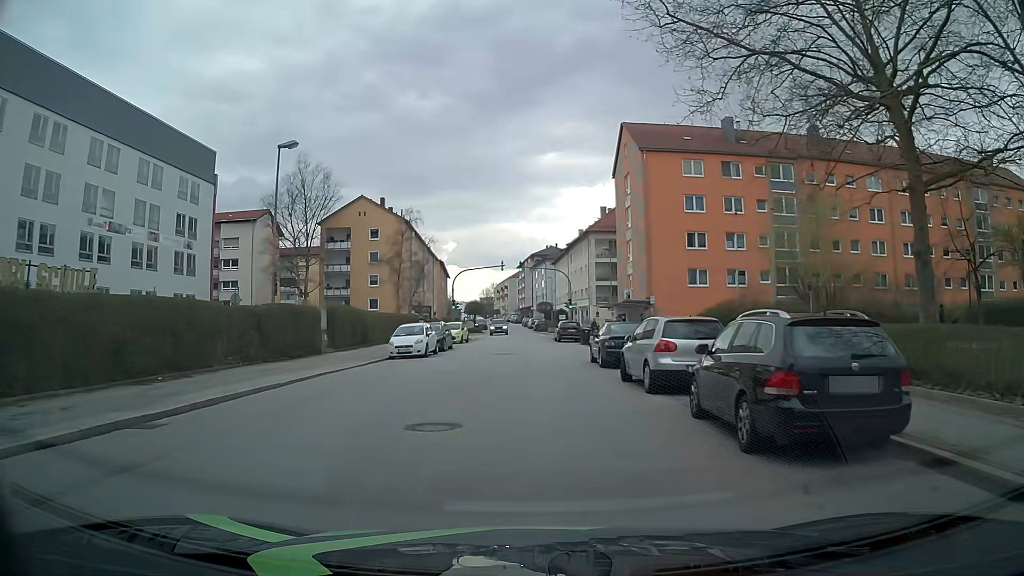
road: tertiary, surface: asphalt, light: Day
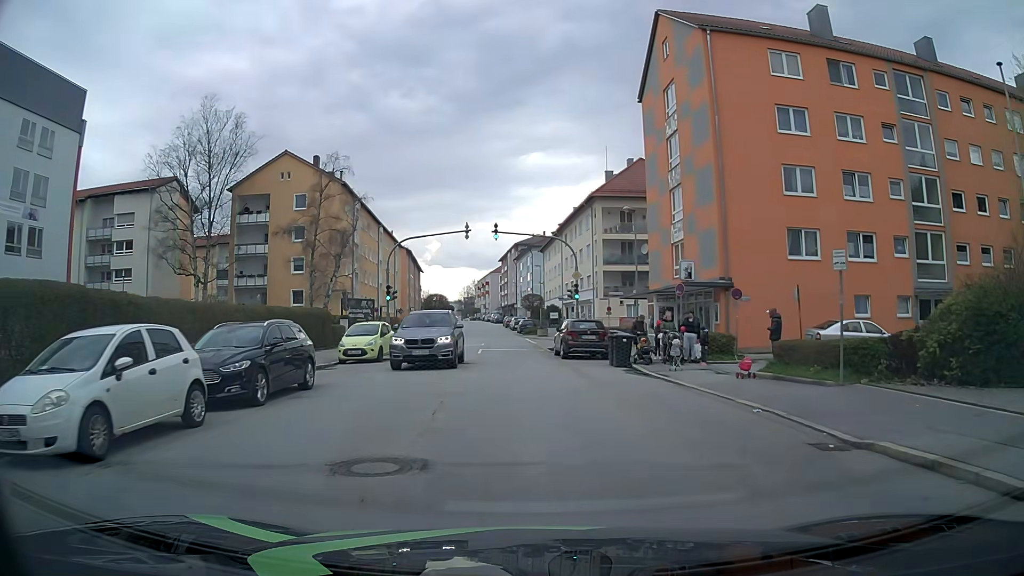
(-0.3, +22.4) m; 0°
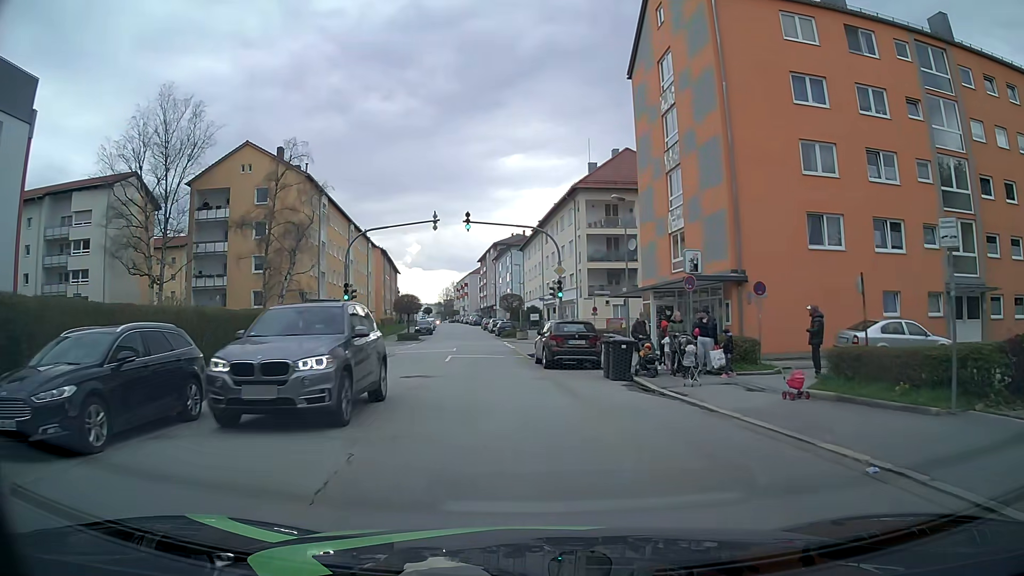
(+0.1, +4.5) m; +2°
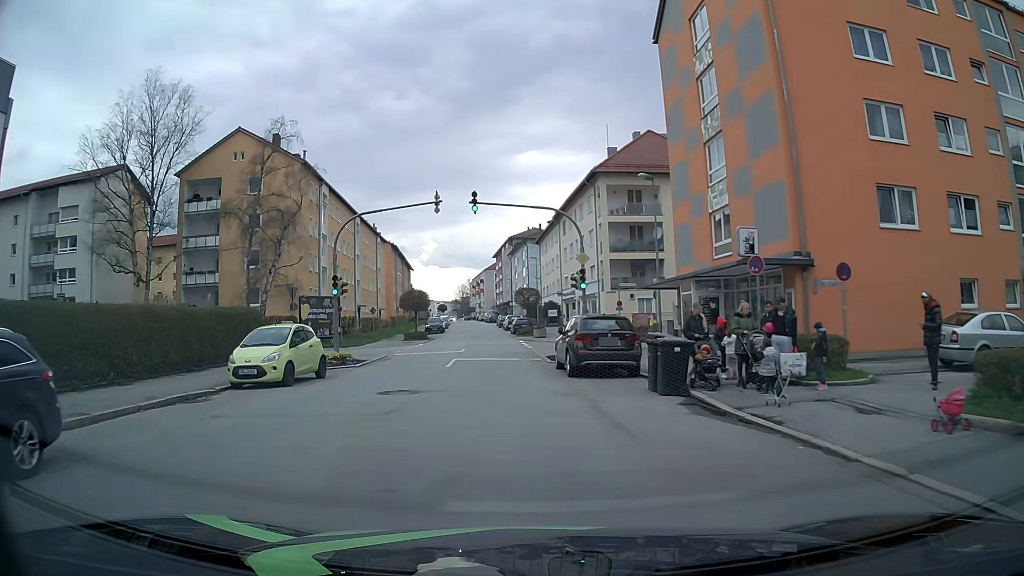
(0.0, +4.5) m; 0°
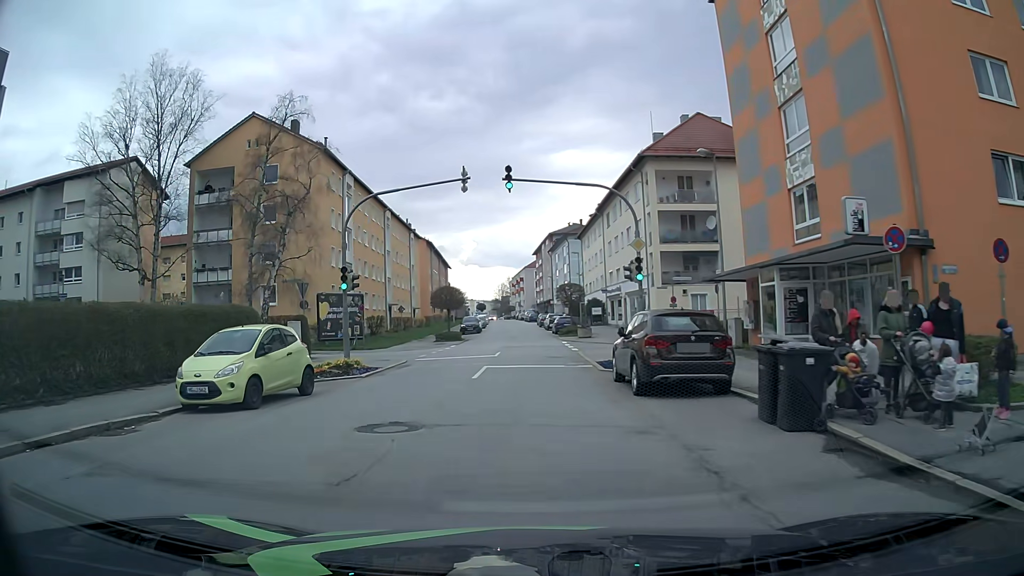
(-0.2, +4.4) m; -3°
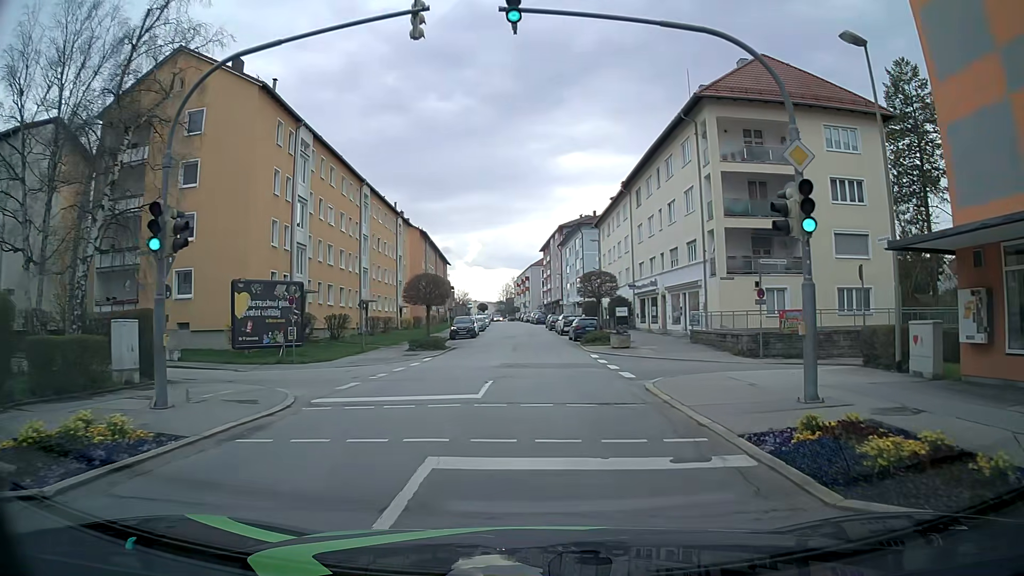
(-0.6, +13.3) m; -1°
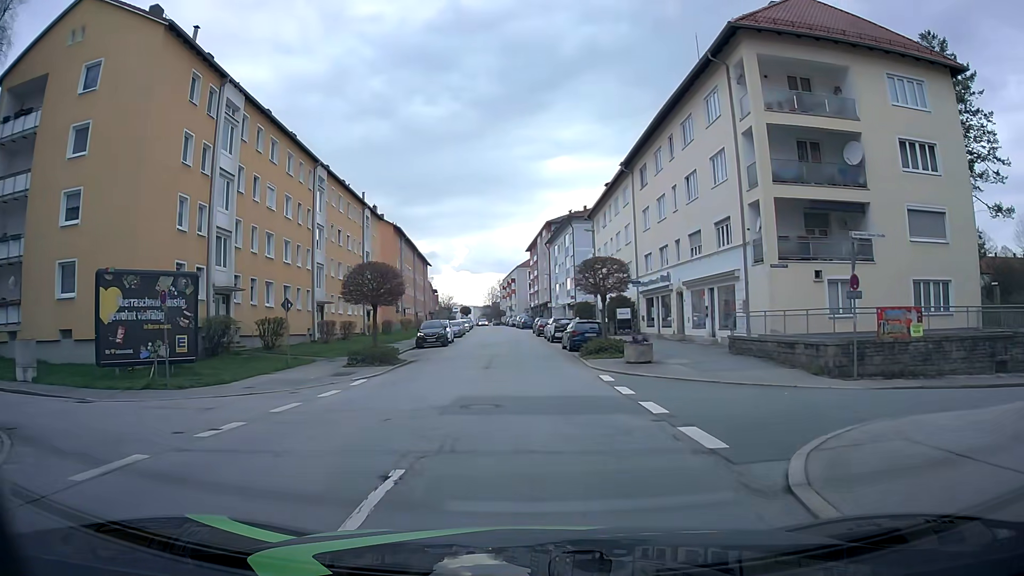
(+0.2, +8.9) m; +1°
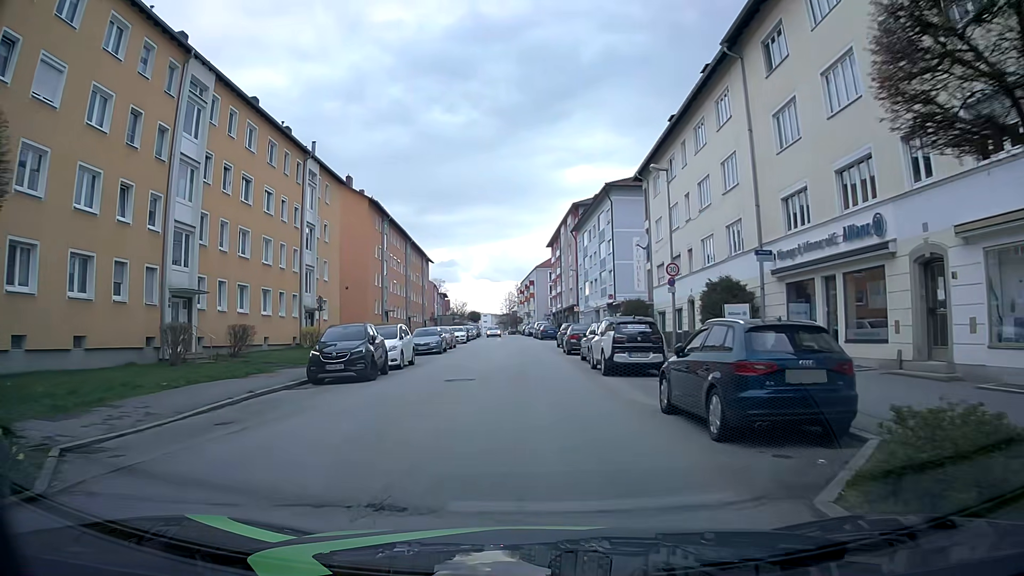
(-0.1, +22.3) m; -1°
(0, +10) (0, +20) (0, +30) (0, +40) (-1, +50) (-1, +60) (-1, +70) (-2, +80) (-2, +90) (-3, +100) m
